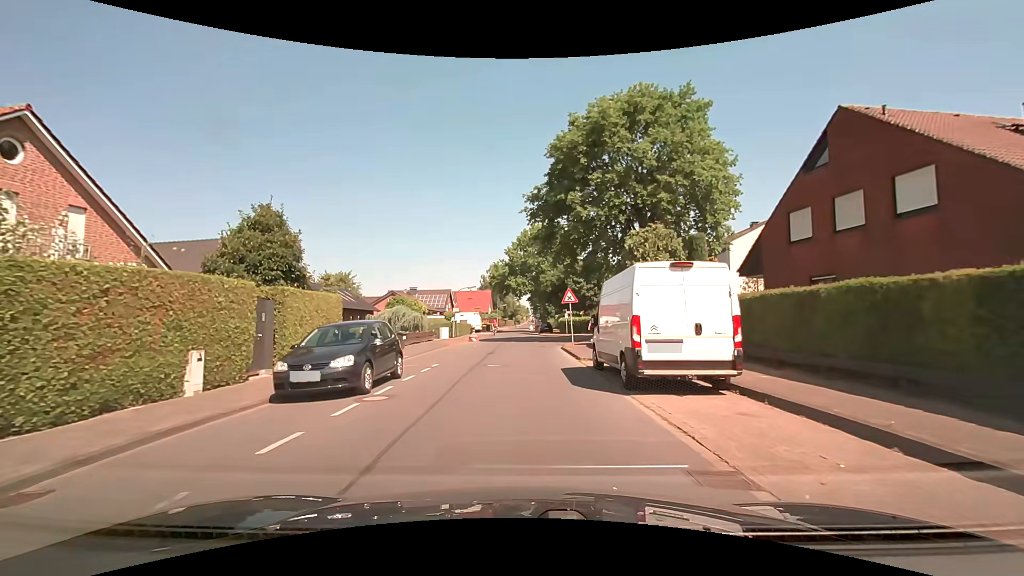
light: Day
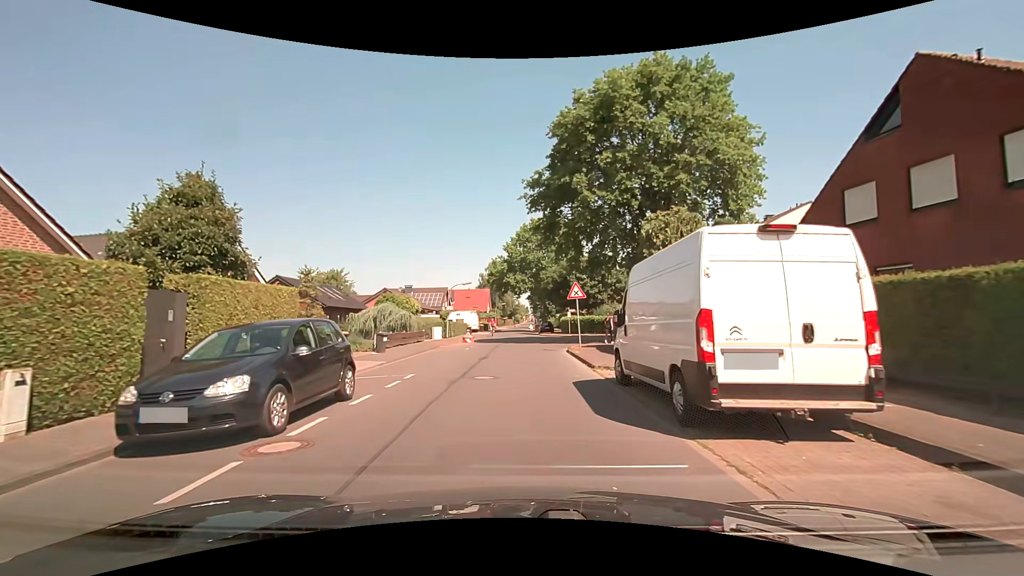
(0.0, +3.6) m; 0°
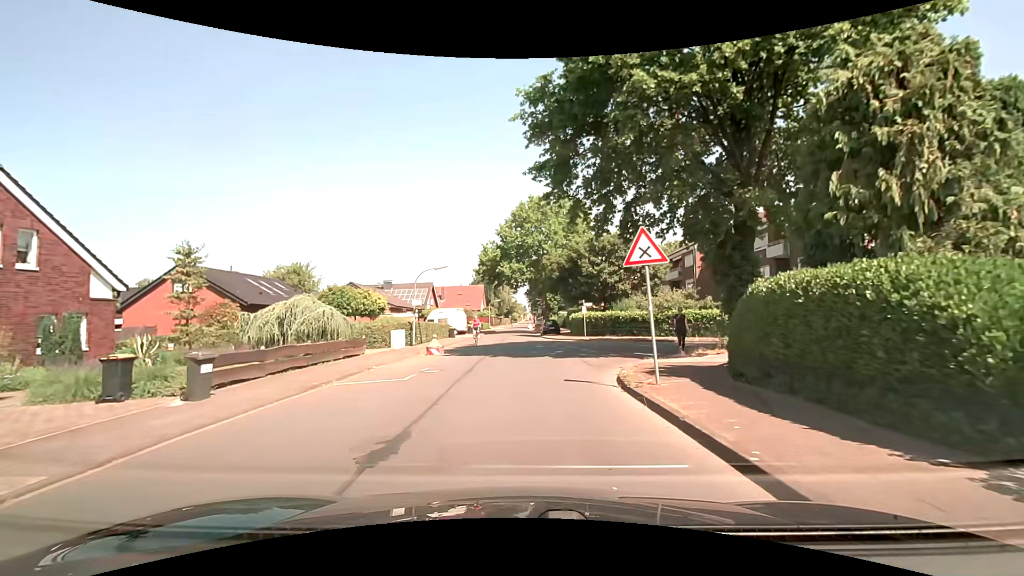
(0.0, +12.8) m; +1°
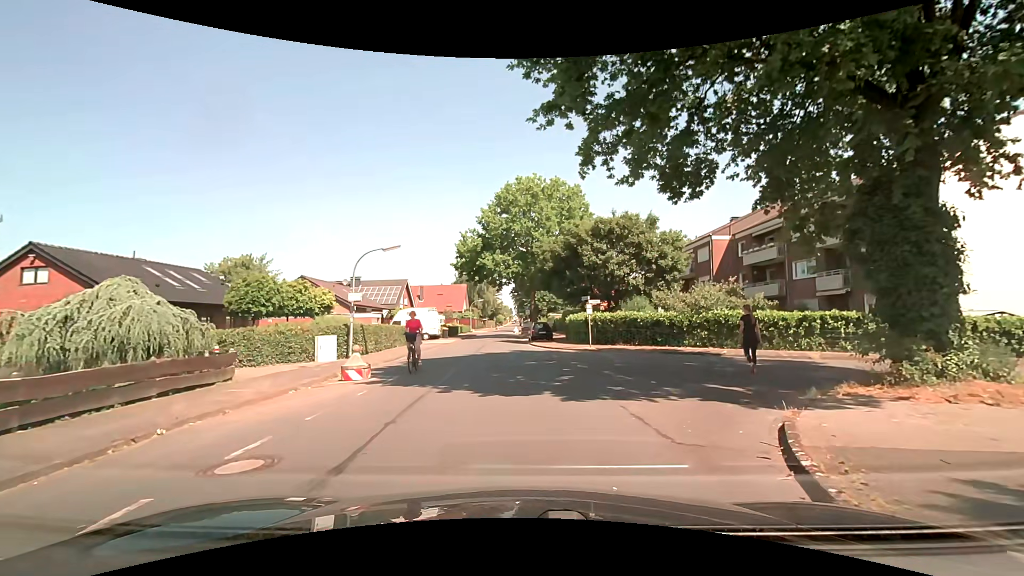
(0.0, +8.9) m; 0°
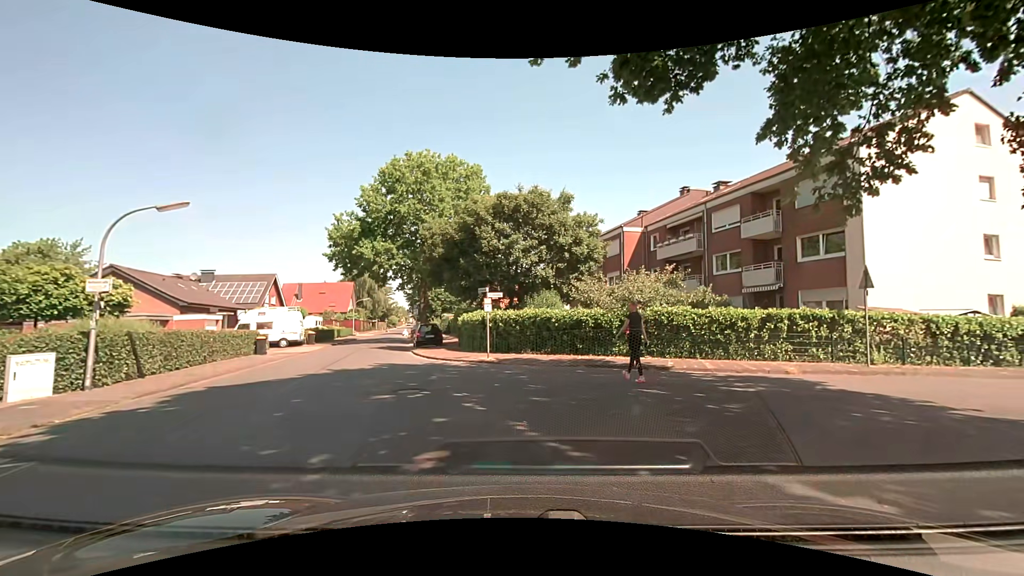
(+0.6, +7.0) m; +11°
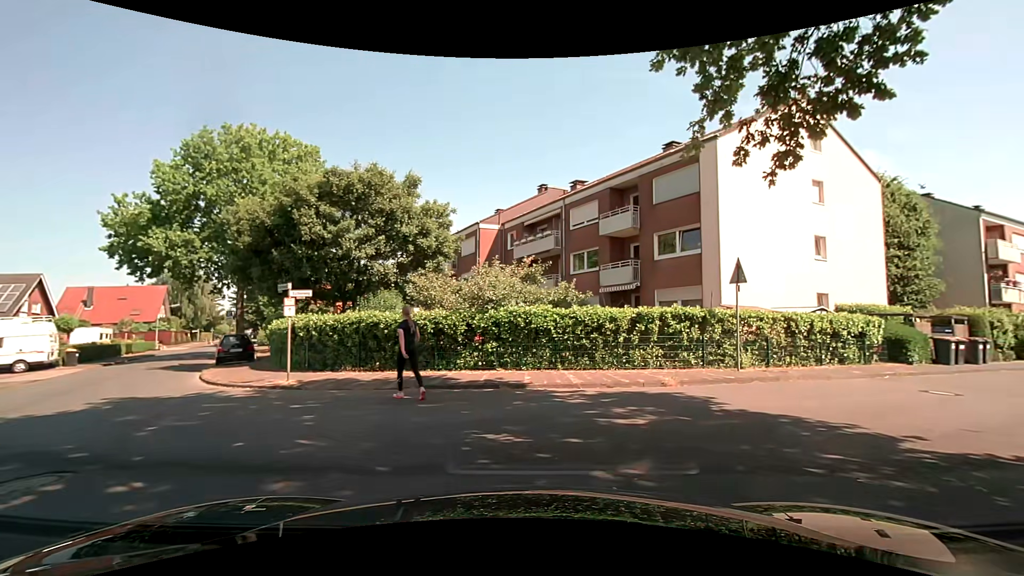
(+0.6, +4.1) m; +17°
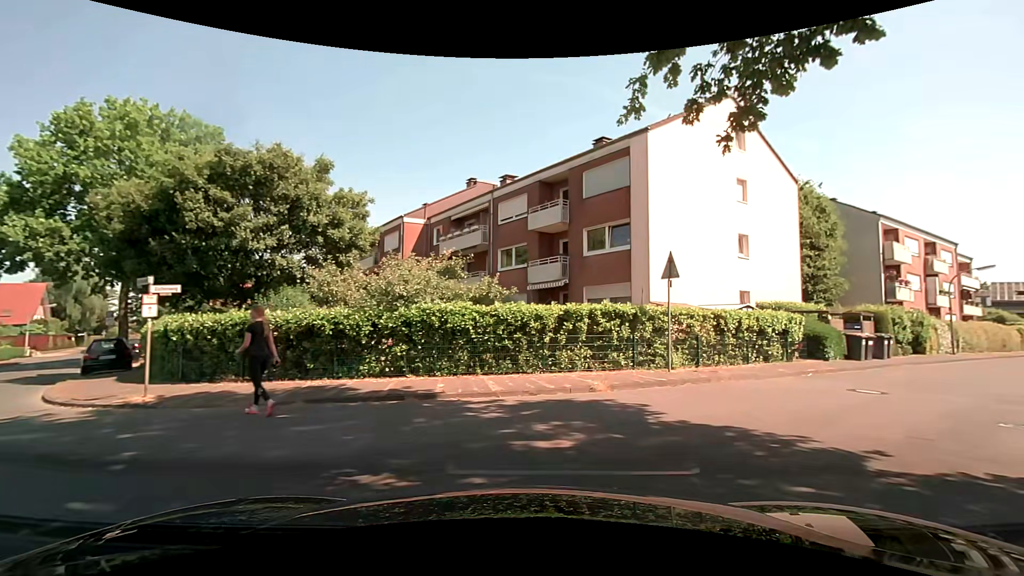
(+0.1, +1.6) m; +7°
